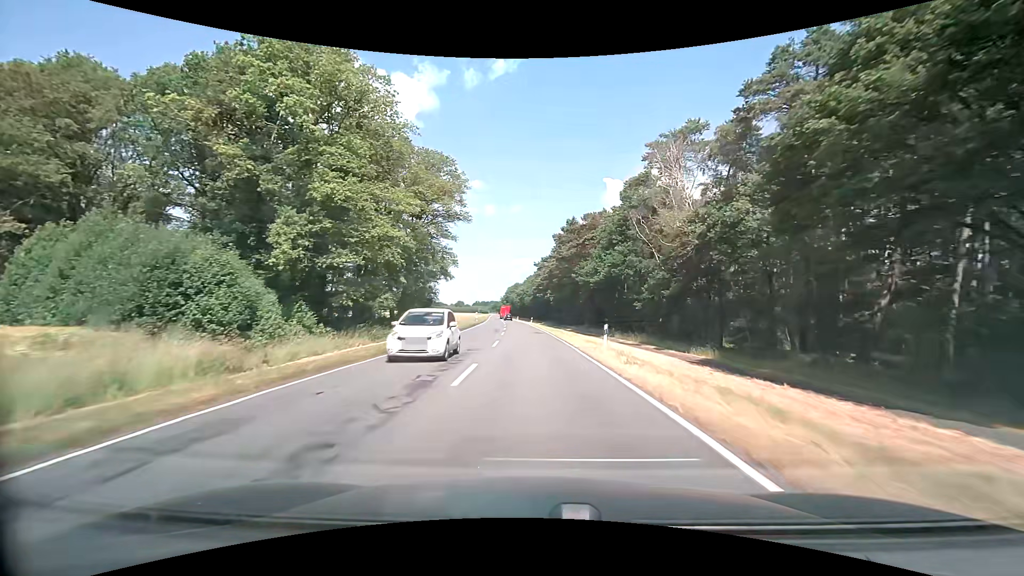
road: secondary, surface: asphalt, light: Day
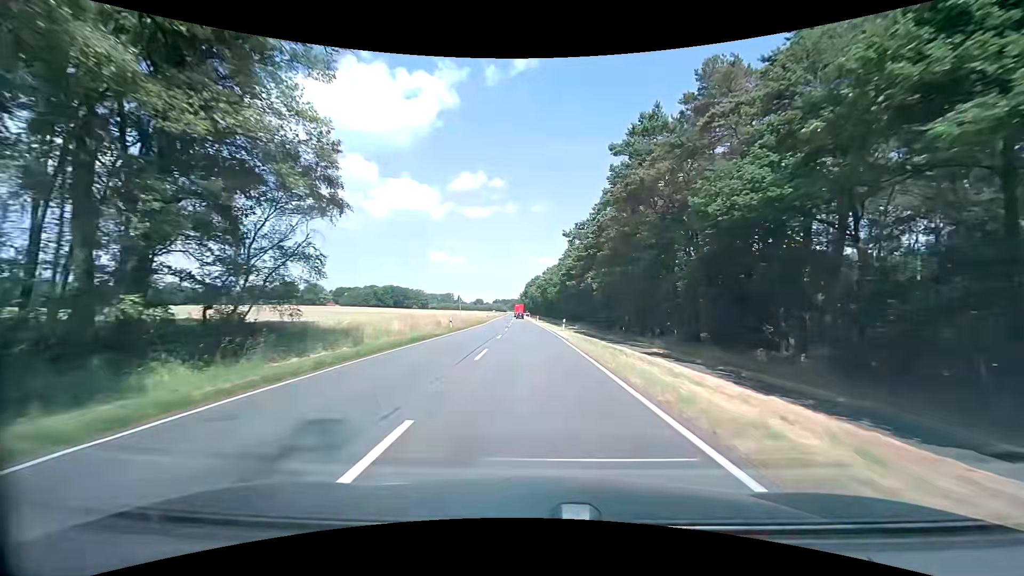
(-1.0, +43.0) m; -3°
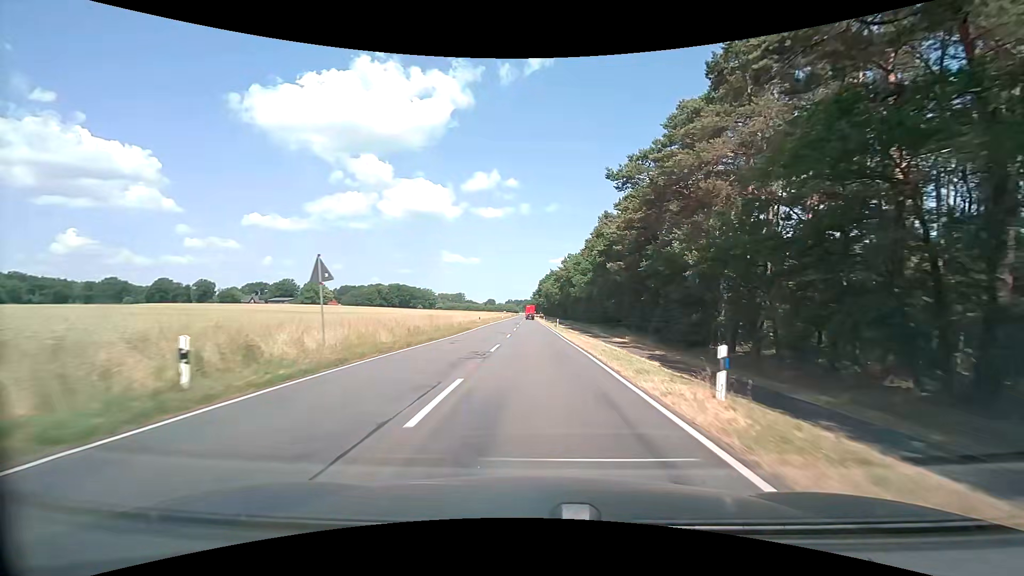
(-0.4, +32.2) m; -2°
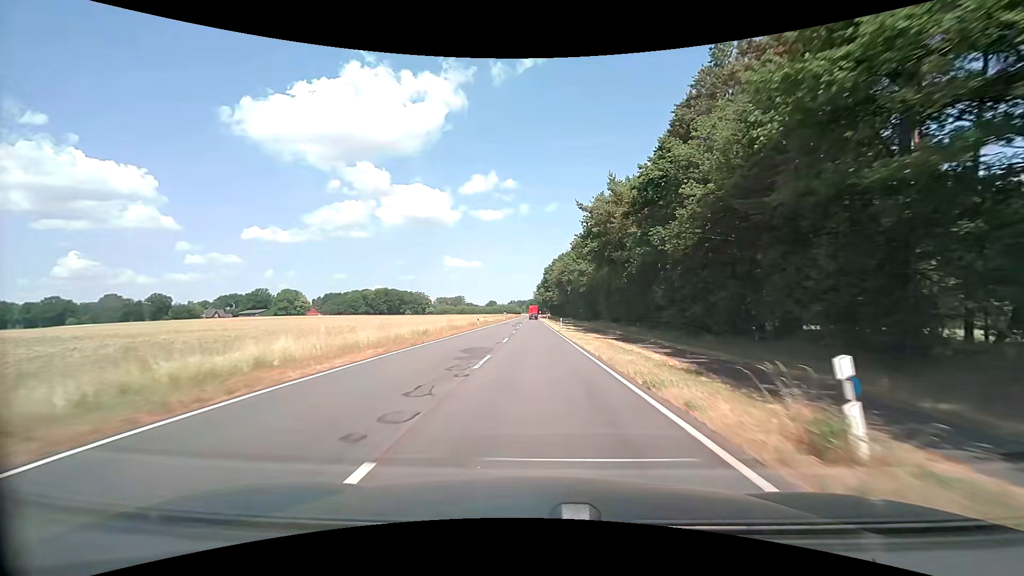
(-0.1, +53.8) m; 0°
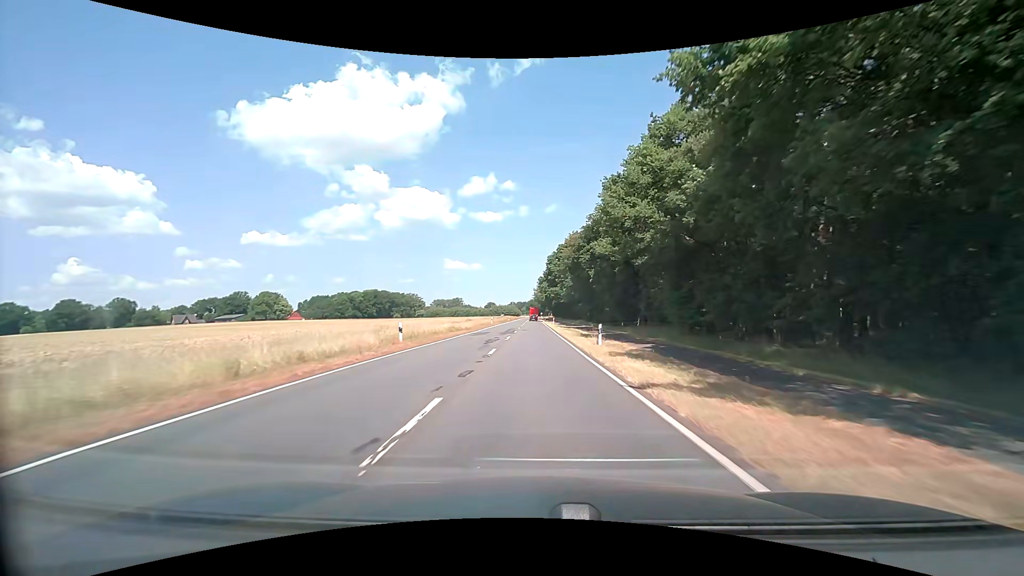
(-0.3, +32.3) m; 0°
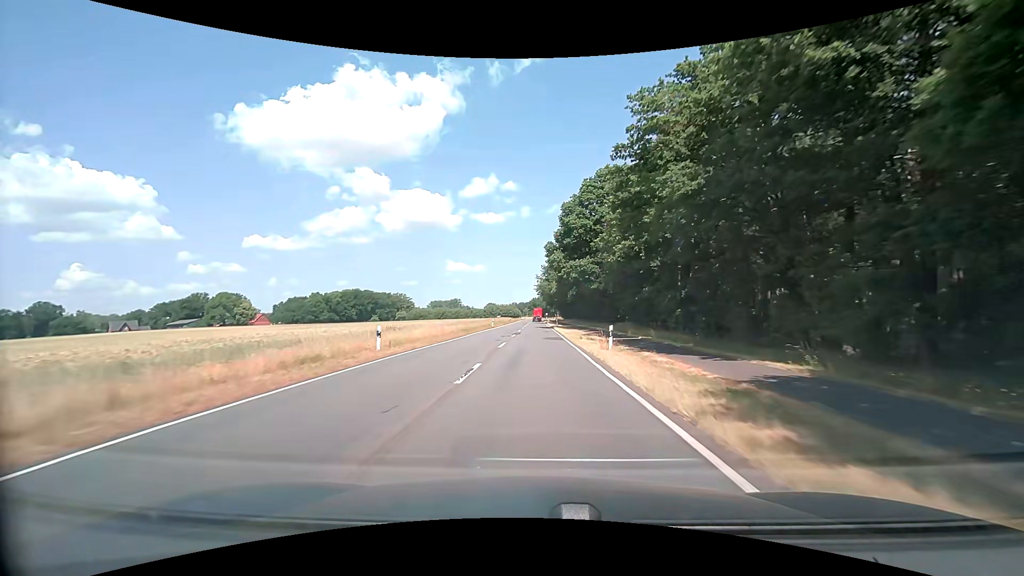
(-0.3, +53.7) m; -1°
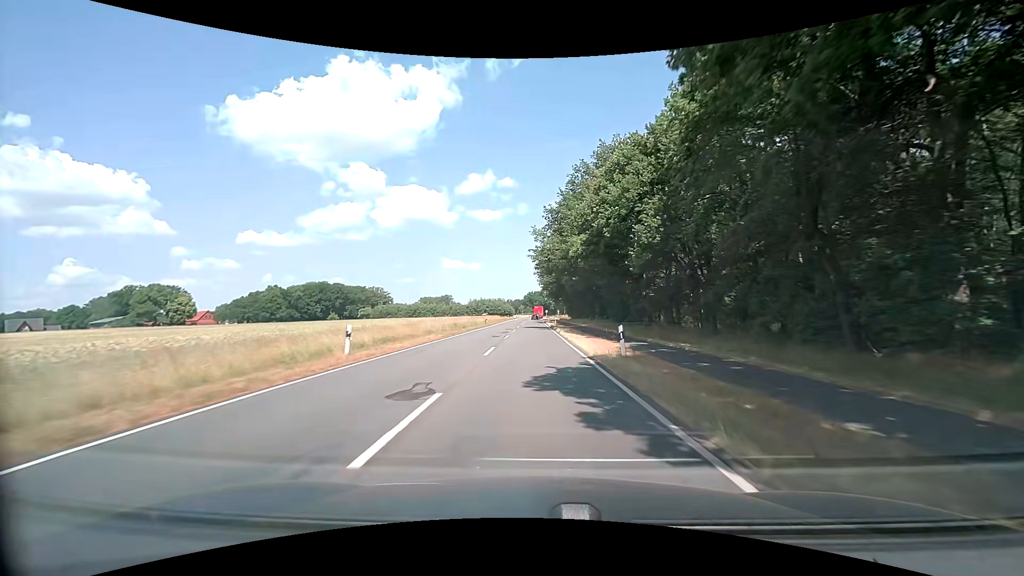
(+0.1, +53.6) m; 0°
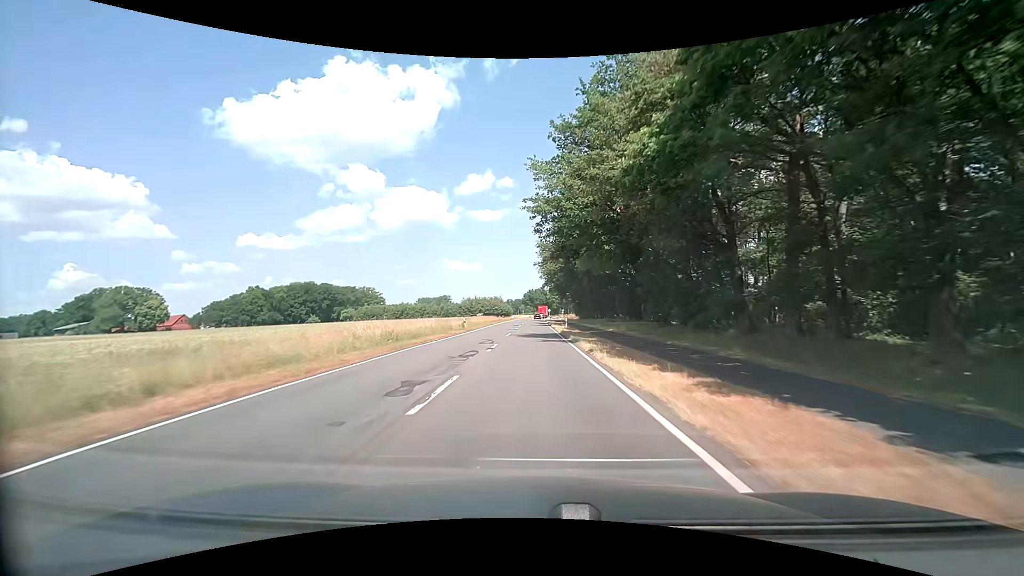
(0.0, +21.5) m; 0°
(0, +10) (0, +20) (0, +30) (0, +40) (0, +50) (-1, +60) (-1, +70) (-1, +80) (0, +90) (0, +100) m
